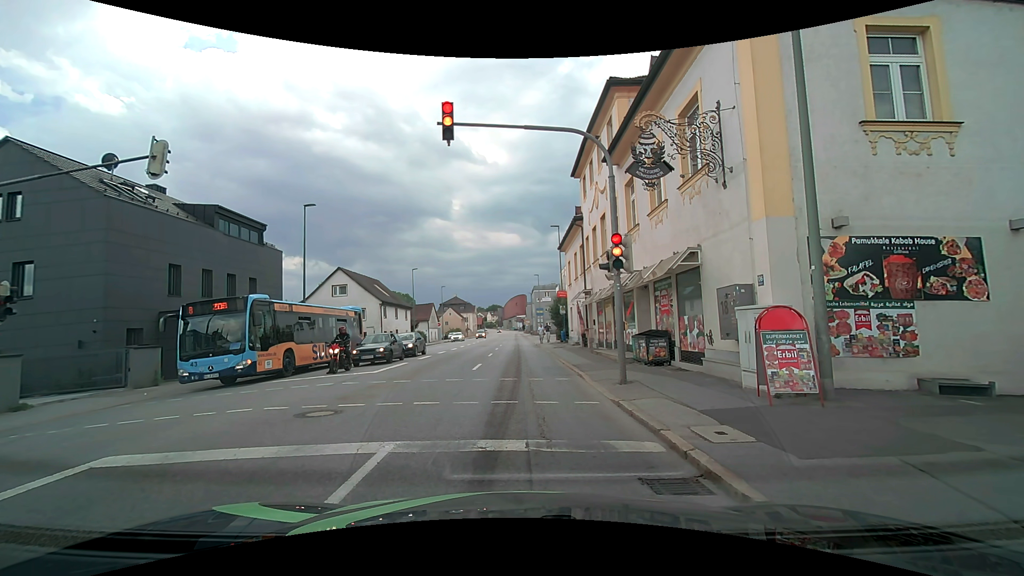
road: tertiary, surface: asphalt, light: Day
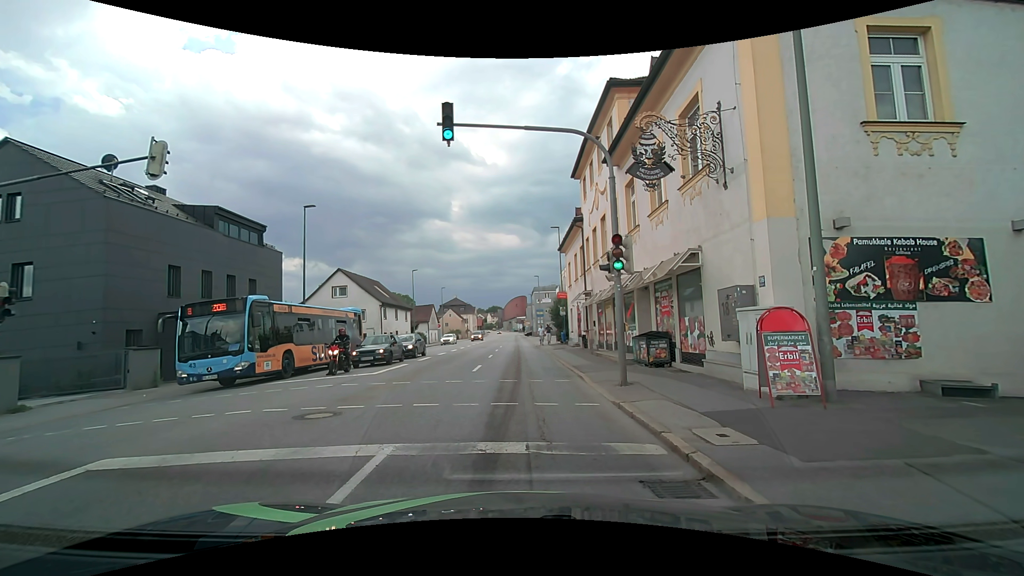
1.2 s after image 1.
(0.0, +0.1) m; 0°
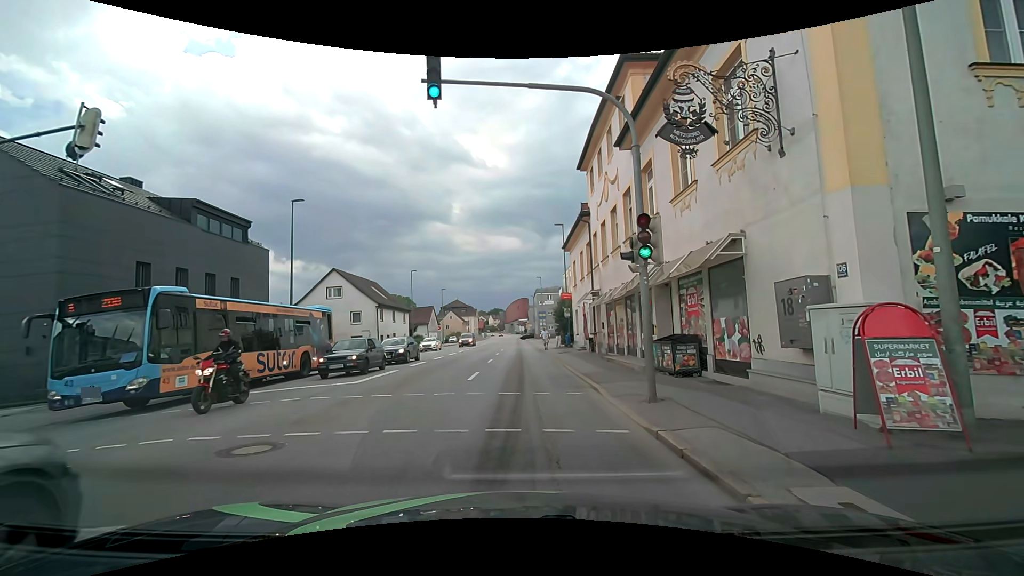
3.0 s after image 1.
(0.0, +2.4) m; -1°
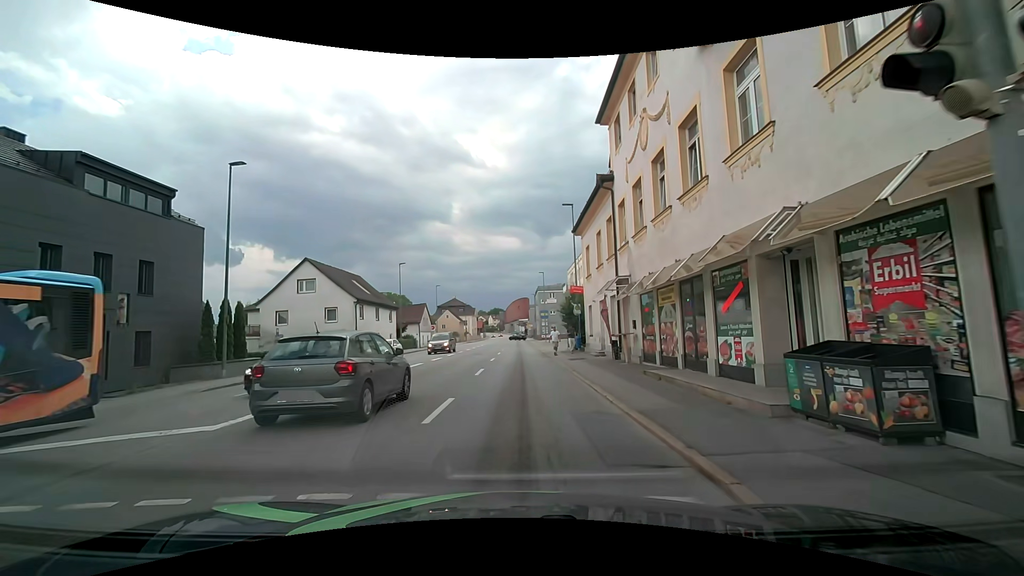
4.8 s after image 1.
(+0.1, +7.2) m; 0°
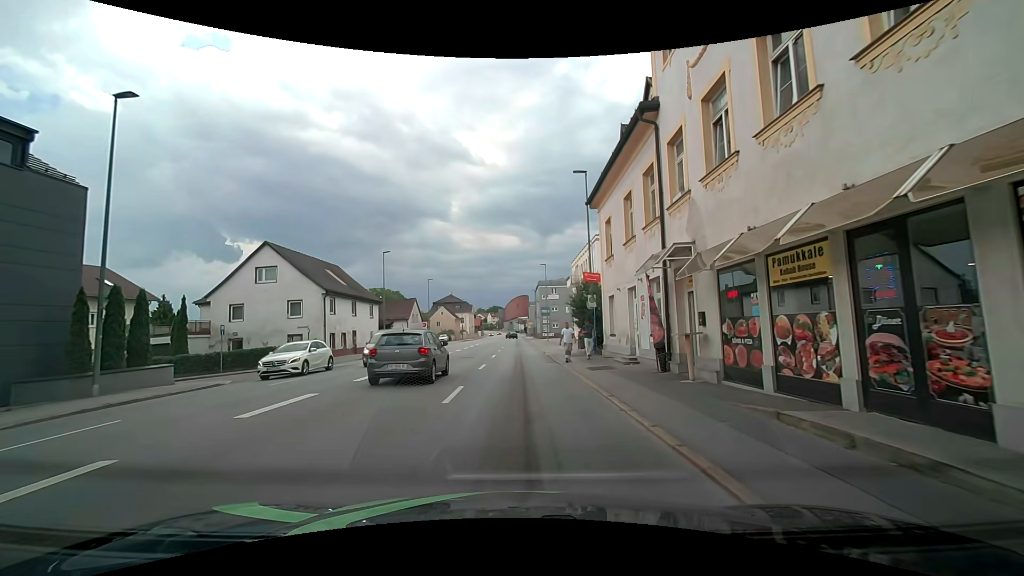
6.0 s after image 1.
(+0.1, +7.2) m; +1°
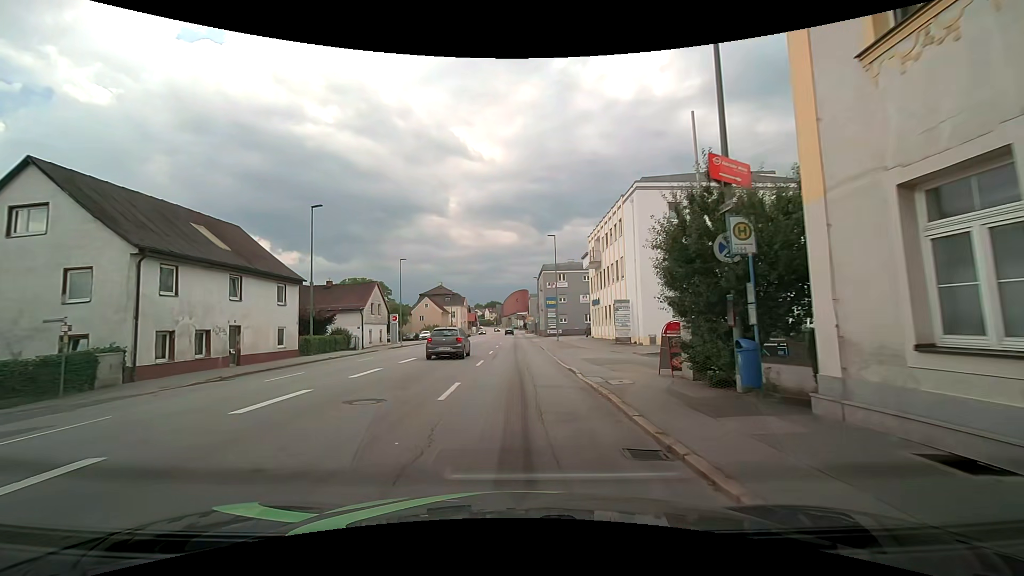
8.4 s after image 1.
(0.0, +18.4) m; 0°
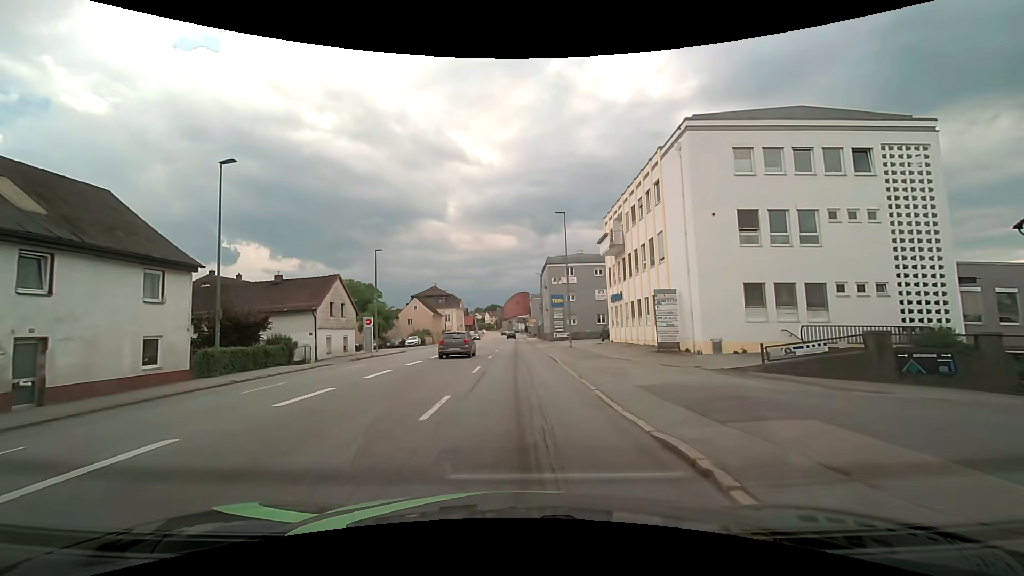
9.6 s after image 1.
(+0.1, +10.8) m; 0°
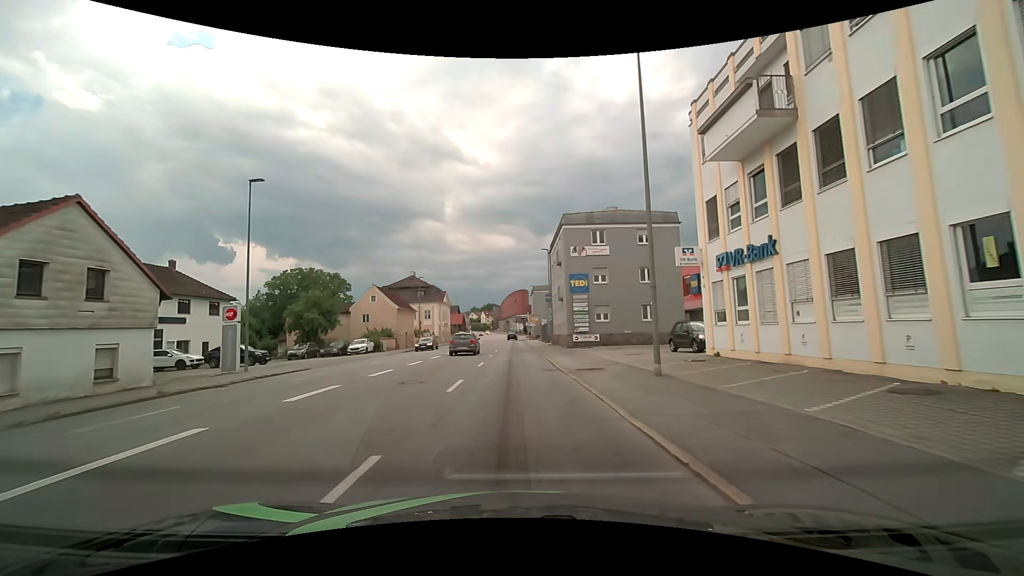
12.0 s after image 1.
(0.0, +23.5) m; 0°
(0, +10) (0, +20) (0, +30) (0, +40) (0, +50) (0, +60) (-1, +70) (-1, +80) (-1, +90) (-1, +100) m
